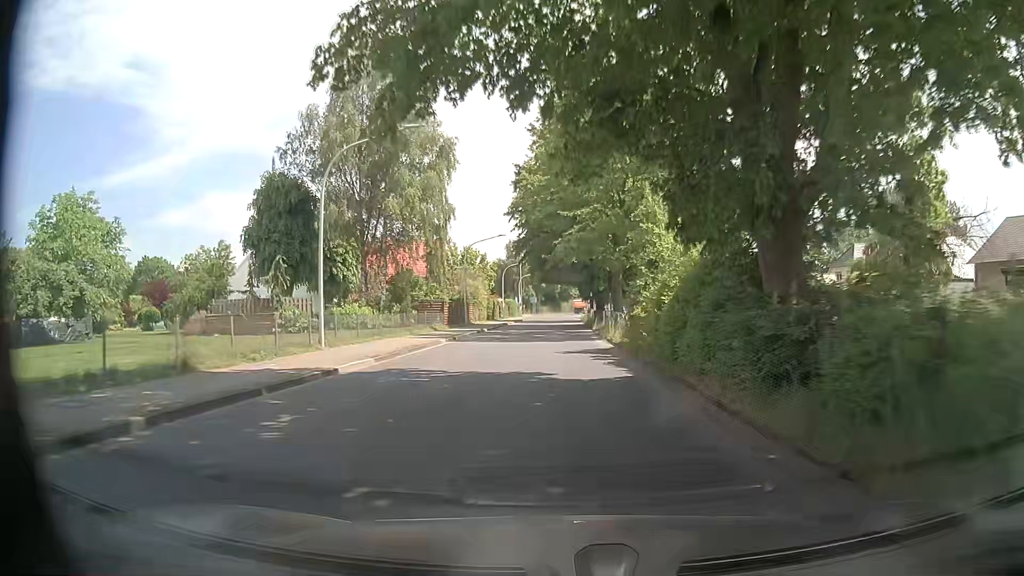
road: tertiary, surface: asphalt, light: Day
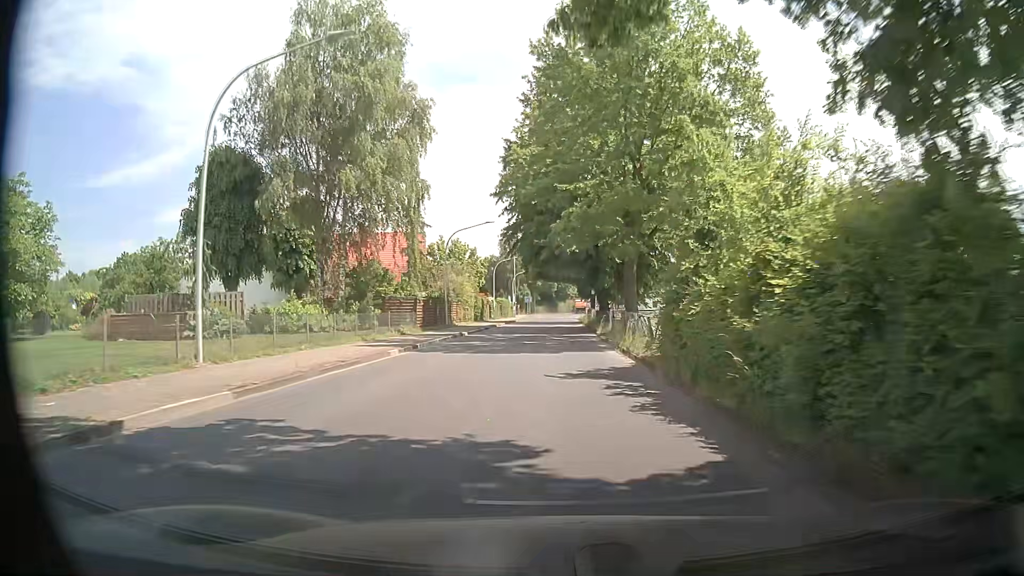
(0.0, +8.1) m; +1°
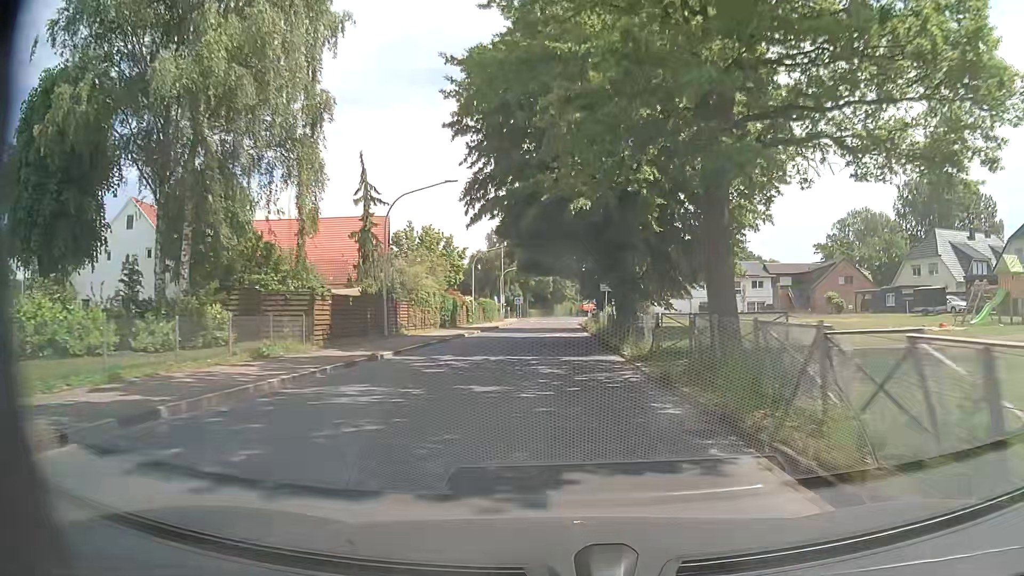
(0.0, +16.1) m; 0°
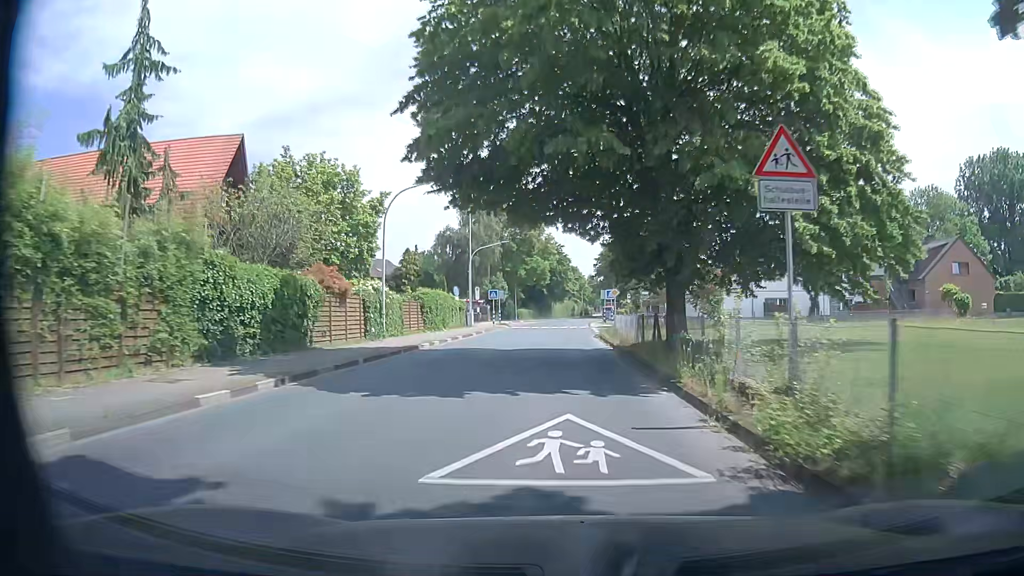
(+0.2, +32.2) m; +1°
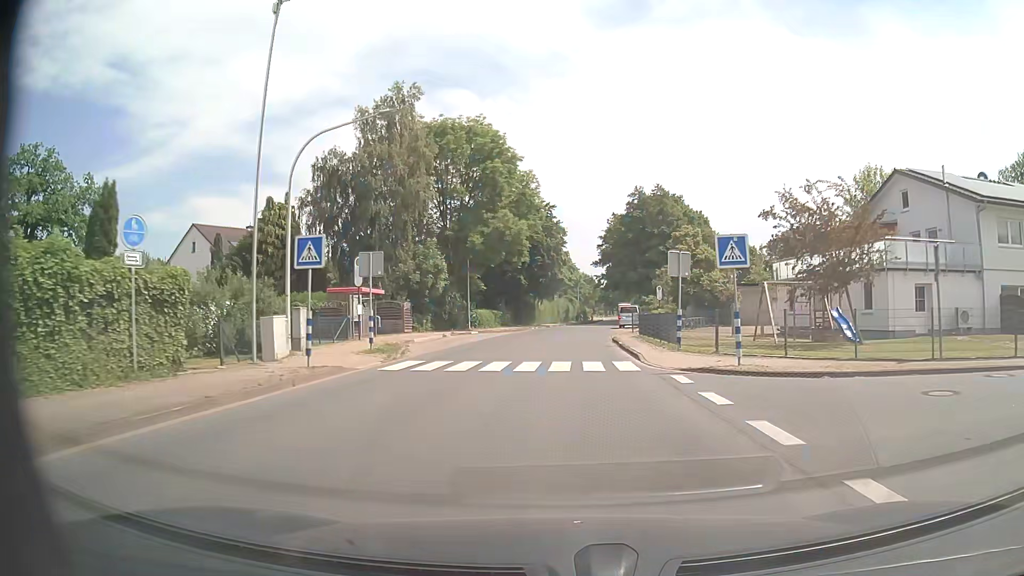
(-0.6, +40.3) m; 0°
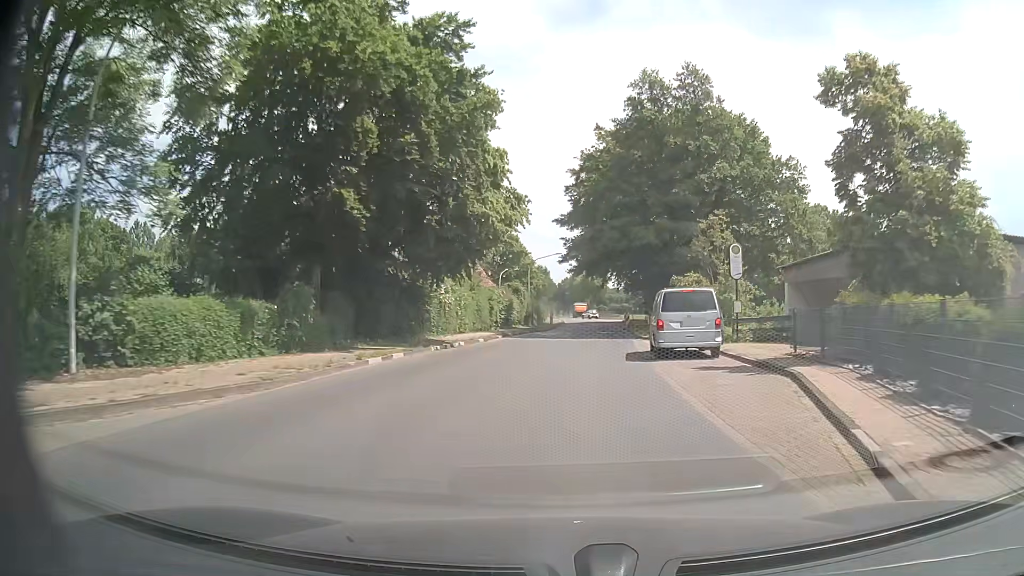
(+1.3, +40.3) m; +4°
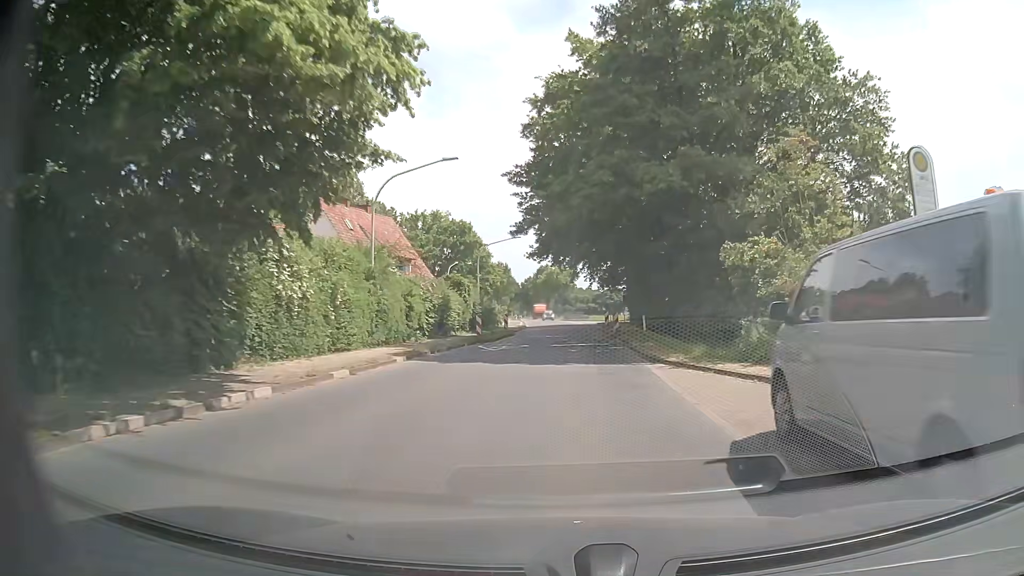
(+0.4, +16.1) m; +3°
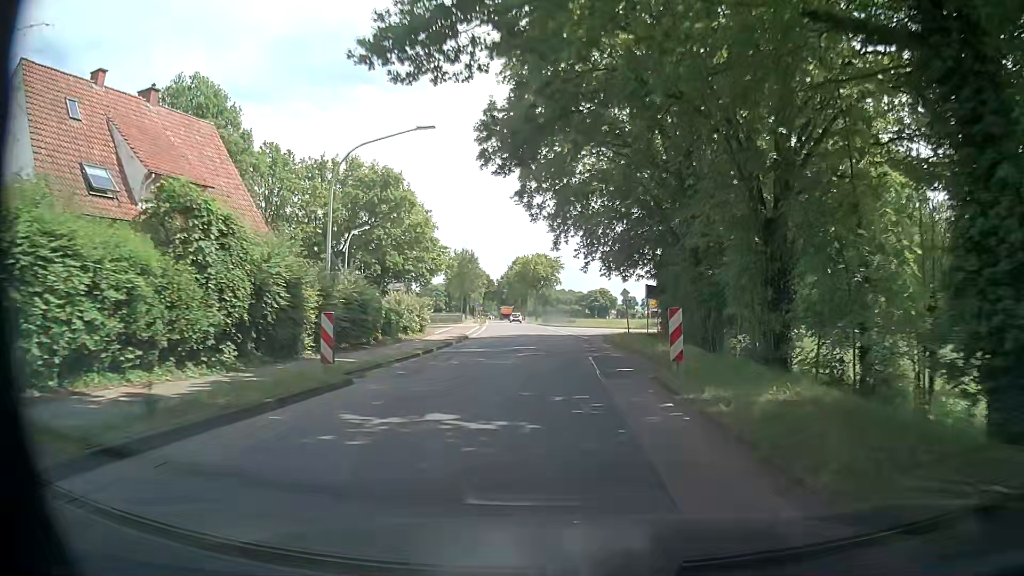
(+0.6, +32.2) m; +1°
(0, +10) (0, +20) (0, +30) (0, +40) (0, +50) (-1, +60) (-2, +70) (-3, +80) (-3, +90) (-4, +100) m
